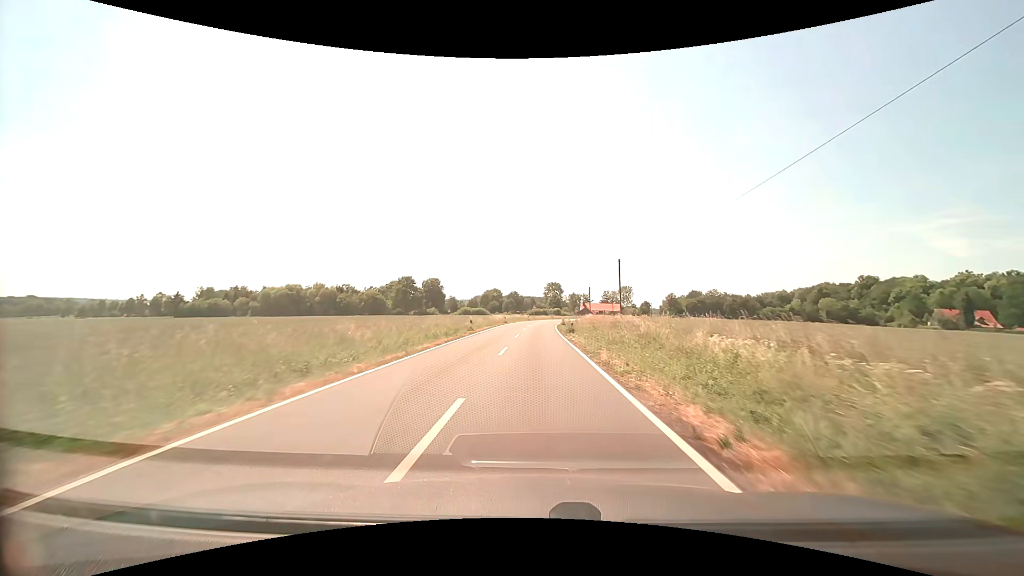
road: secondary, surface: asphalt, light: Day
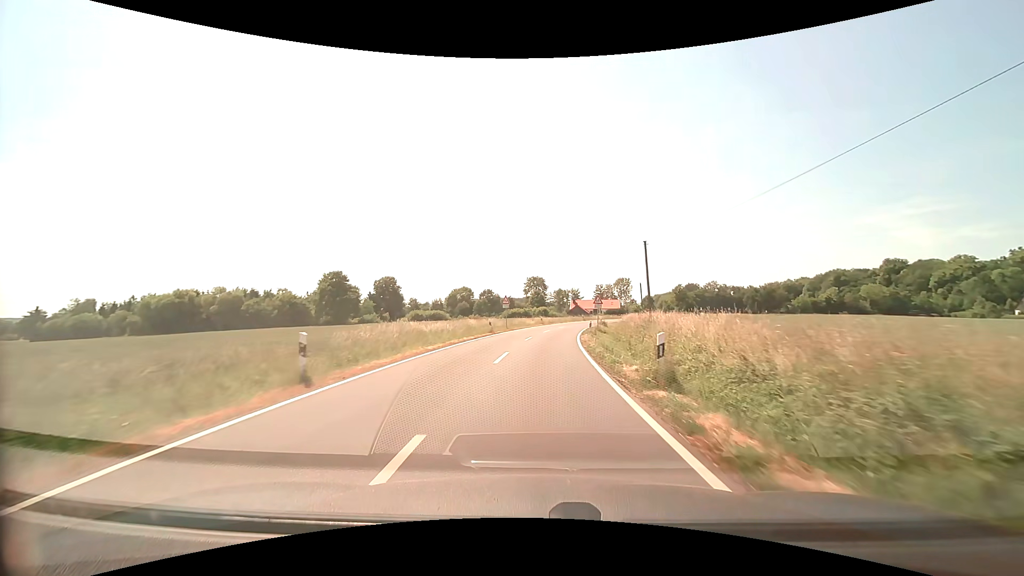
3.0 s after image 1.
(+0.3, +50.4) m; +2°
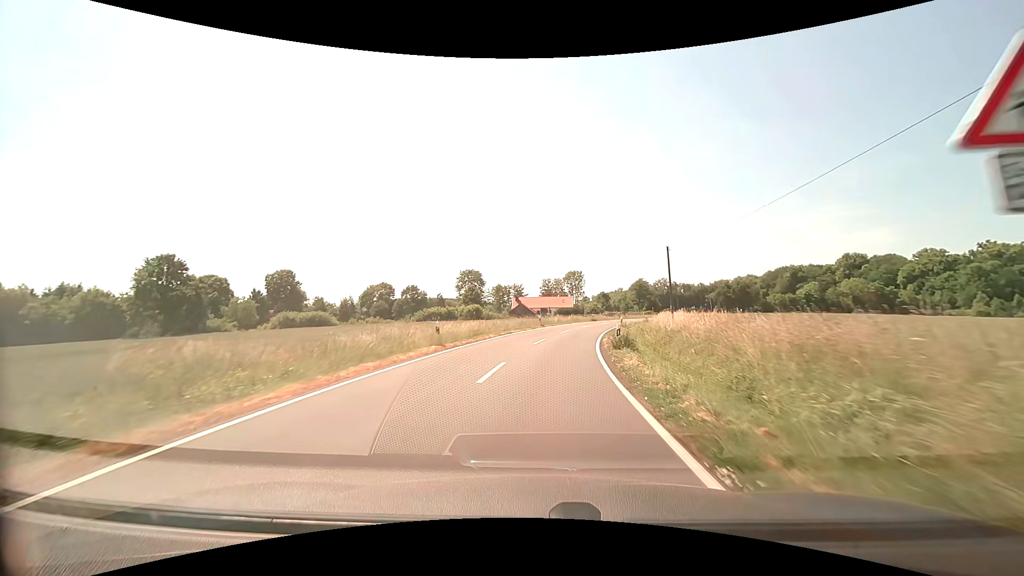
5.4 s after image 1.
(+2.1, +40.0) m; +6°
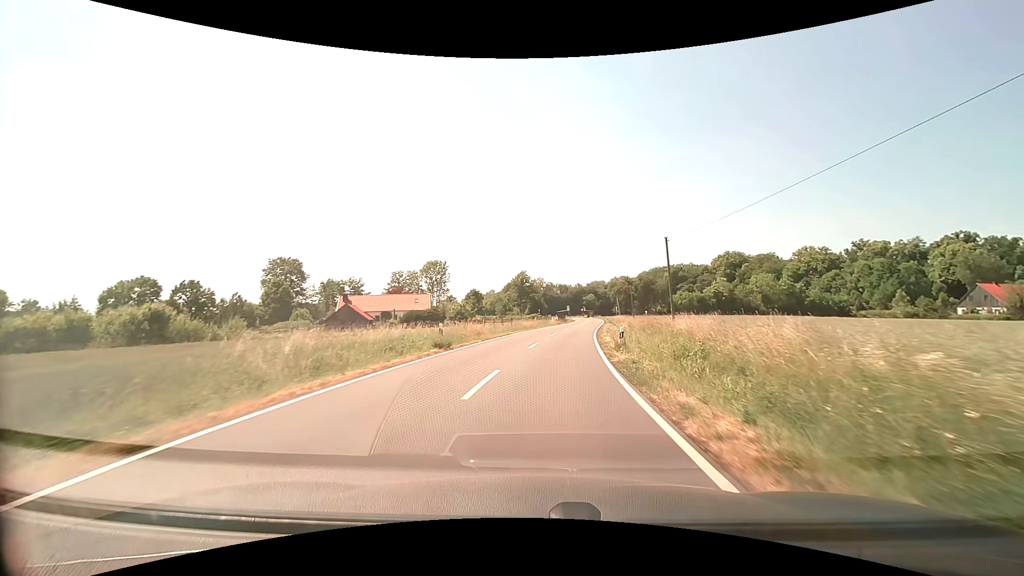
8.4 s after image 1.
(+6.3, +49.4) m; +15°
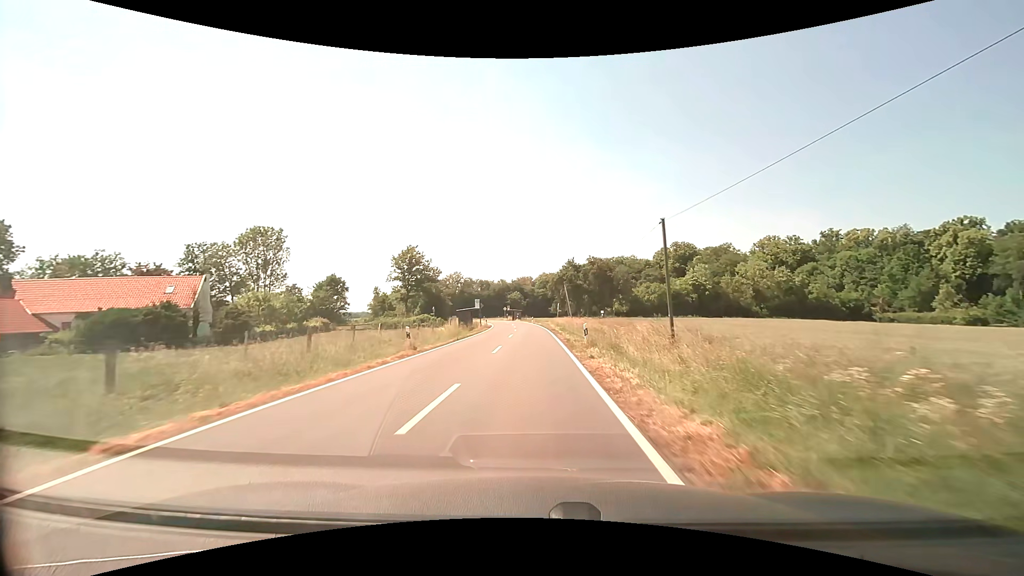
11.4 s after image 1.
(+5.1, +49.8) m; +9°
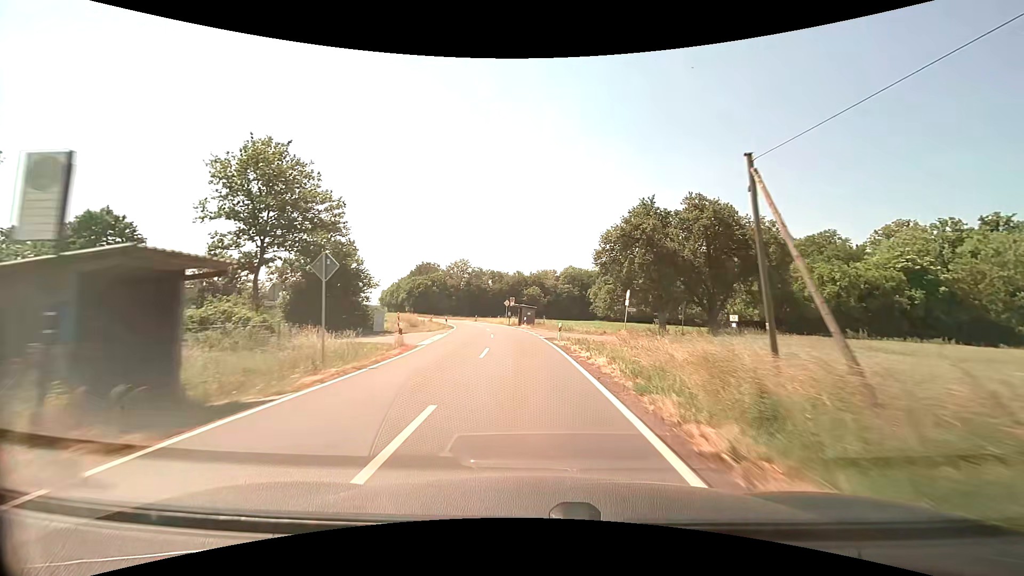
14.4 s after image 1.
(-0.5, +50.4) m; -2°
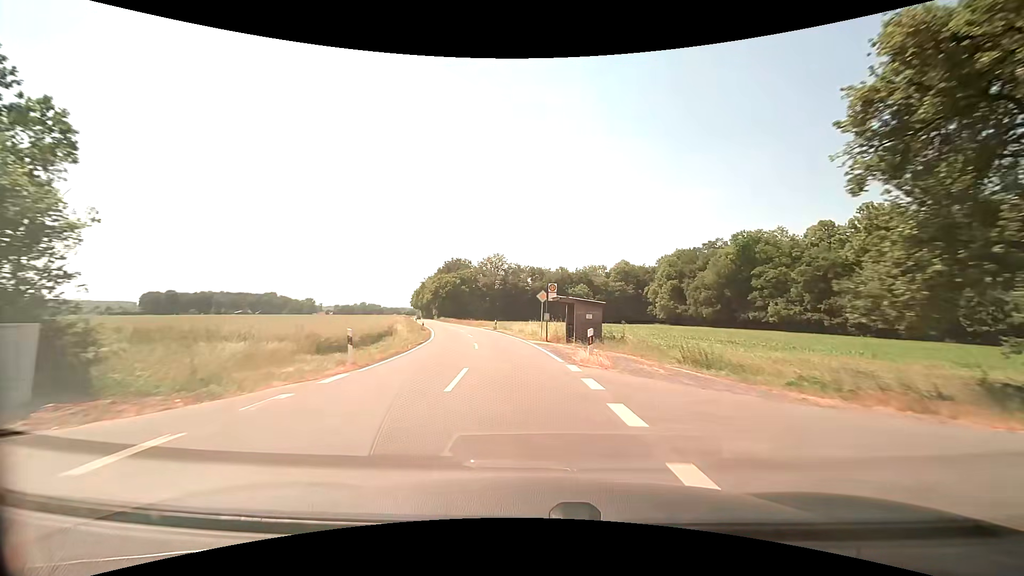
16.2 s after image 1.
(-1.0, +30.3) m; -5°
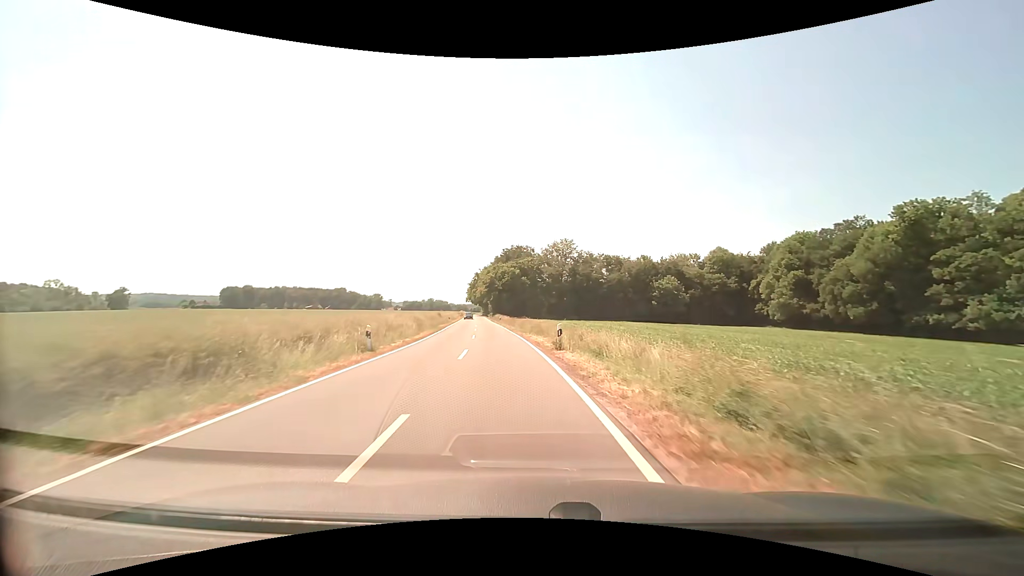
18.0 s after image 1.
(-1.9, +30.2) m; -7°
(0, +10) (-1, +20) (-2, +30) (-3, +40) (-5, +50) (-6, +60) (-8, +70) (-9, +79) (-10, +89) (-12, +99) m
